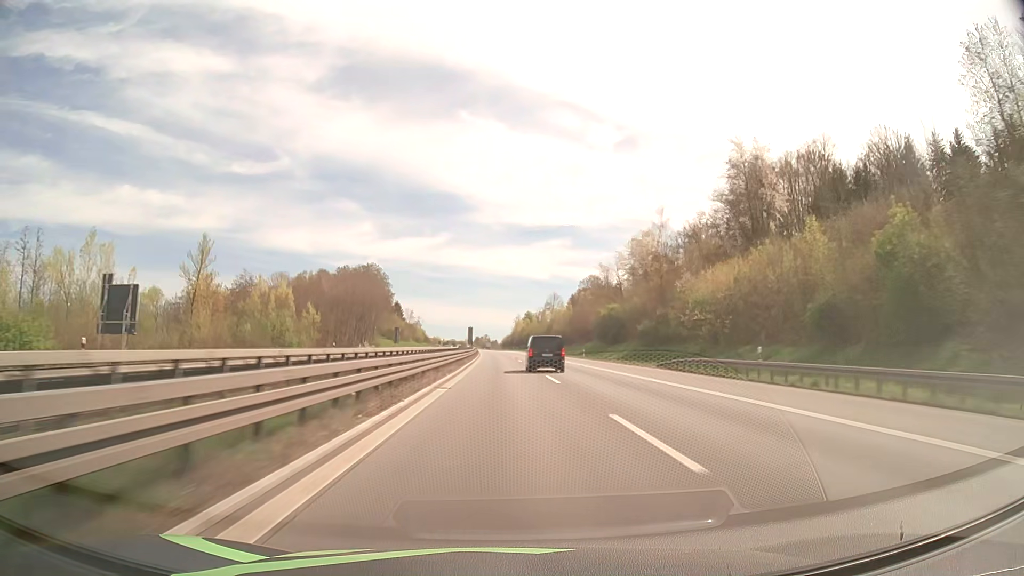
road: motorway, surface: asphalt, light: Day
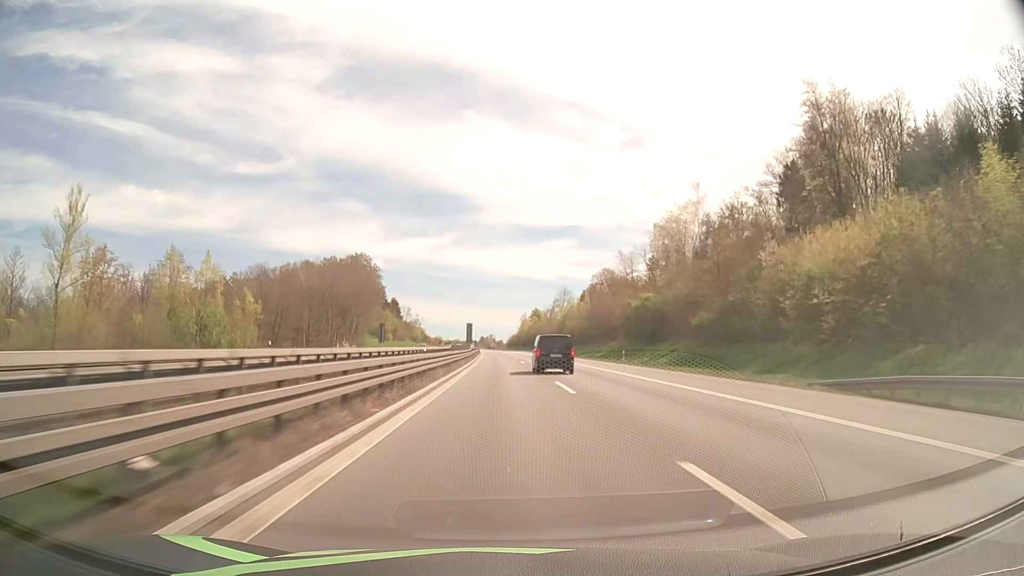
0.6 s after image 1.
(-0.1, +23.1) m; 0°
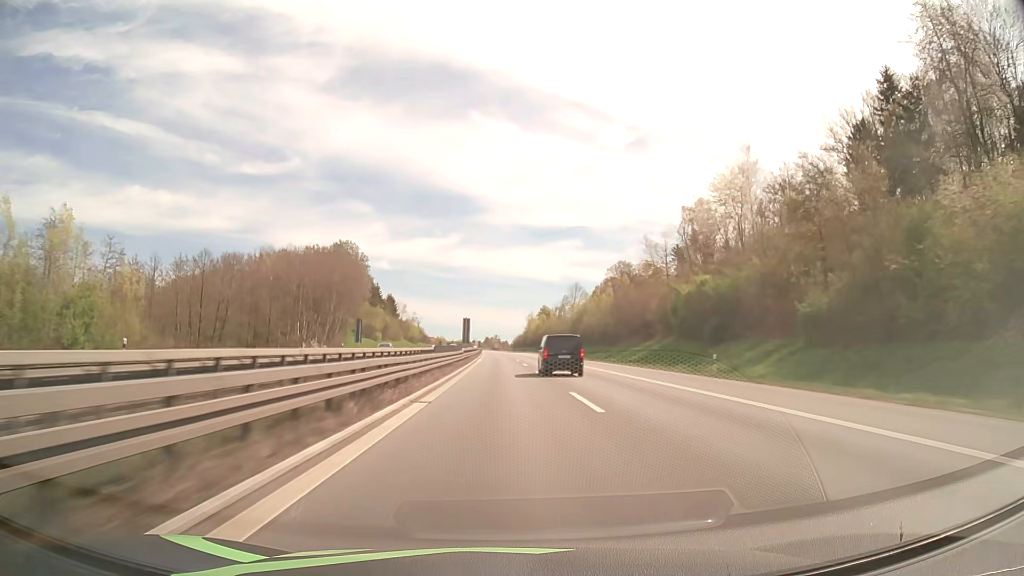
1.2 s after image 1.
(-0.1, +23.2) m; -1°
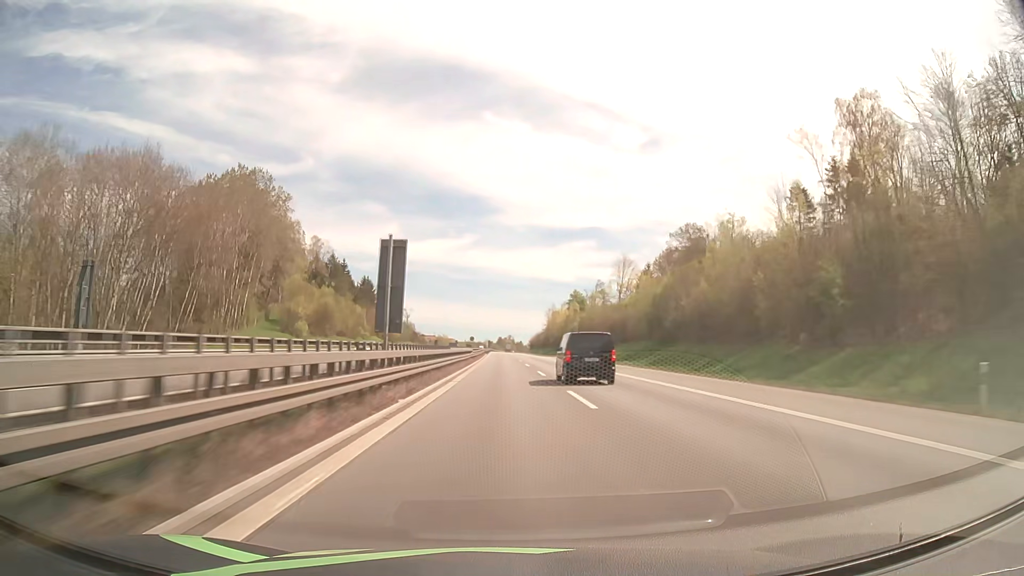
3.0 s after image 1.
(-0.7, +69.8) m; -1°
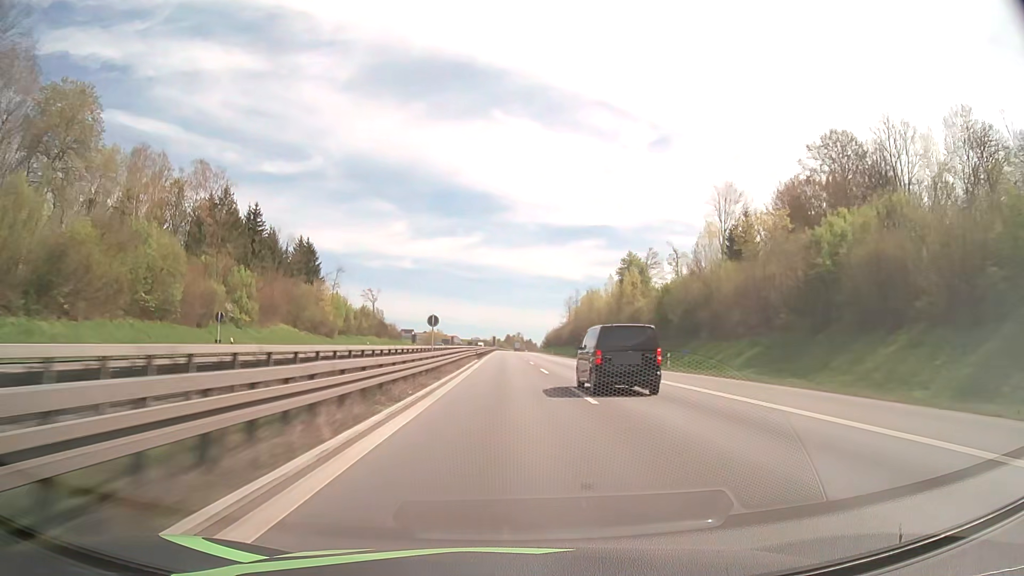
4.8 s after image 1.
(-0.5, +70.0) m; -1°
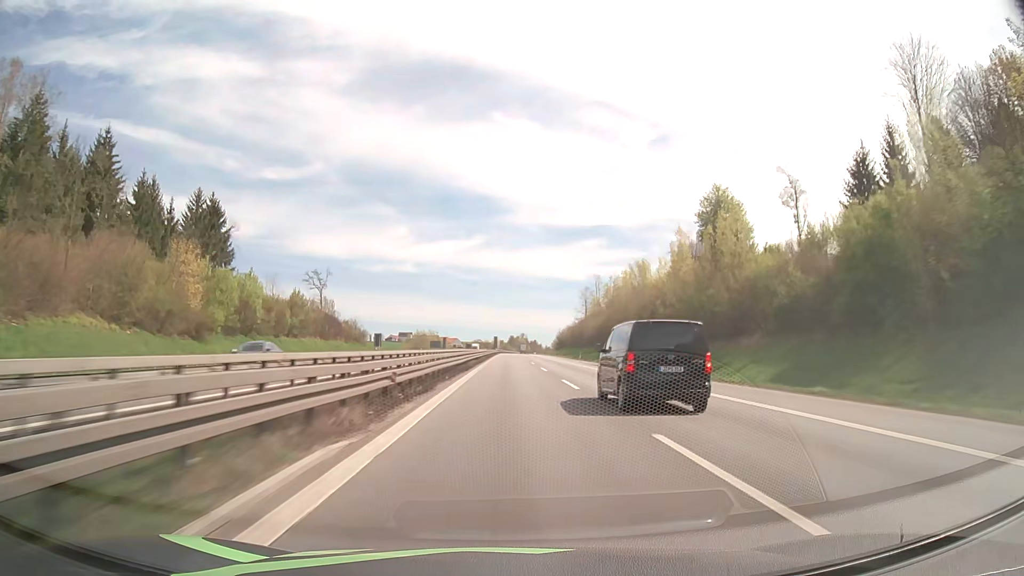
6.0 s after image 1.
(-0.2, +46.8) m; 0°
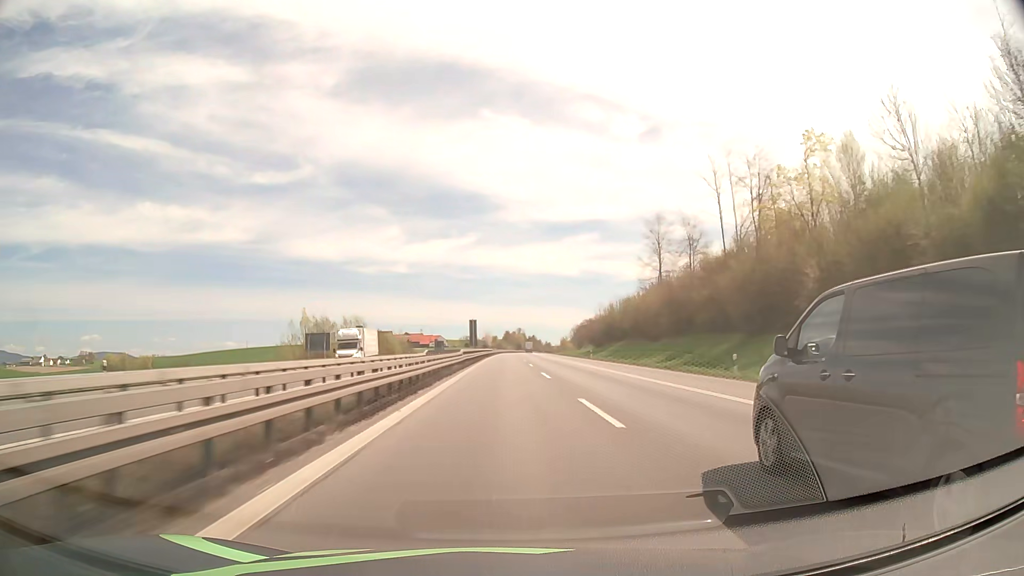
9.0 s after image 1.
(+0.5, +117.0) m; 0°
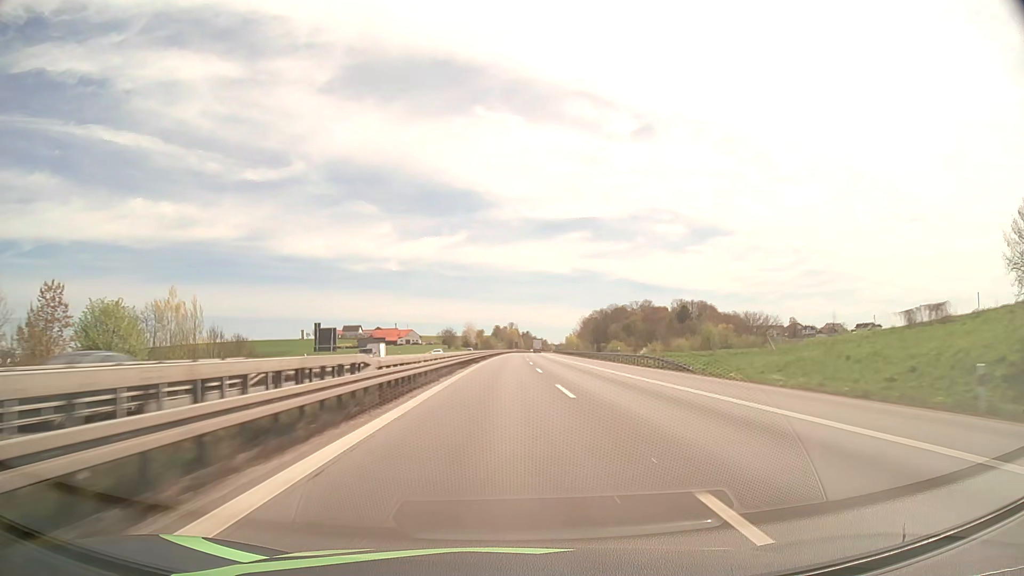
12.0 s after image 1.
(+0.4, +117.1) m; +1°
(0, +10) (0, +20) (0, +30) (0, +40) (0, +50) (0, +60) (+1, +70) (+1, +80) (+1, +90) (+1, +100) m
